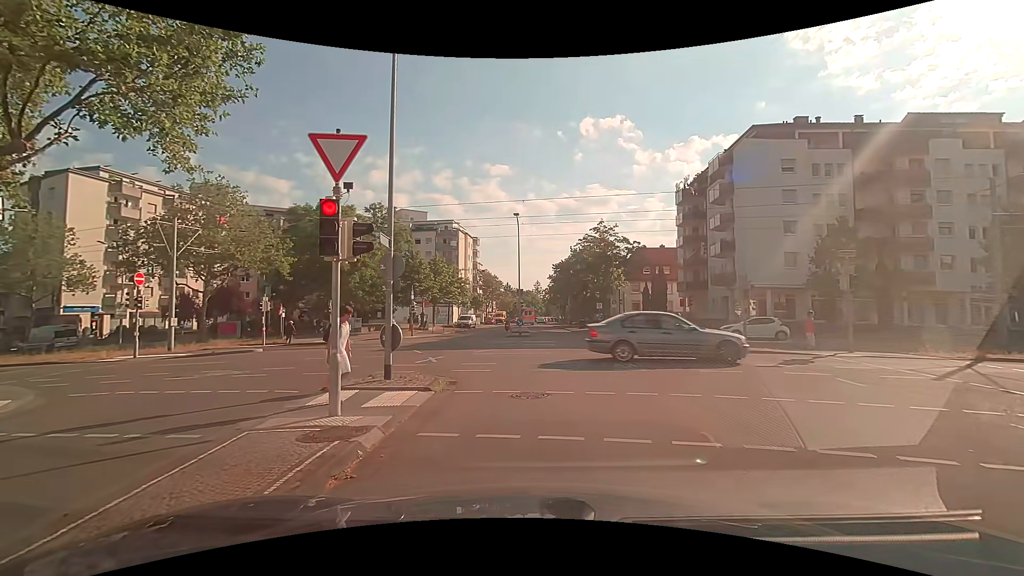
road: residential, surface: asphalt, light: Day
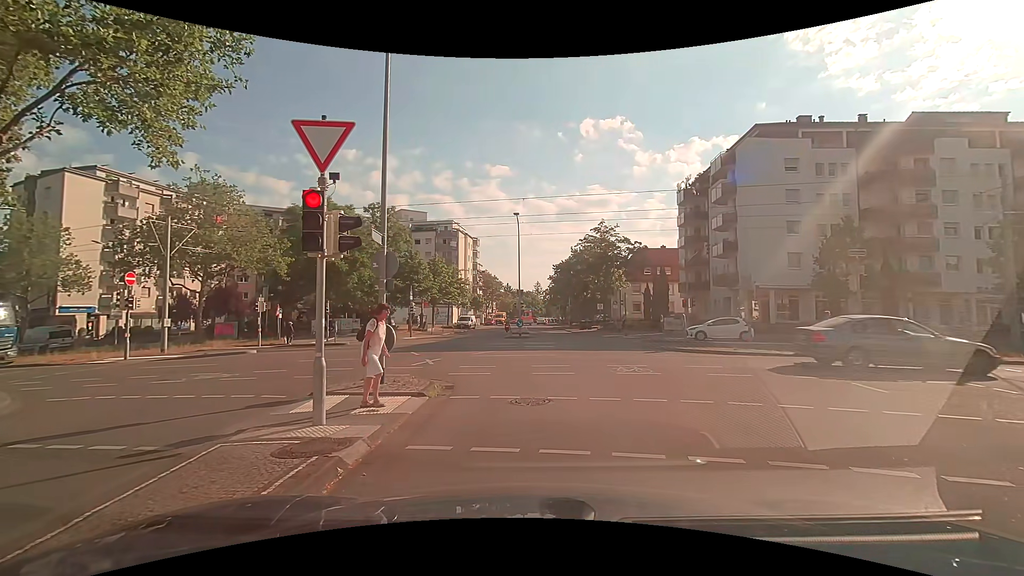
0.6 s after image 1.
(0.0, +0.5) m; 0°
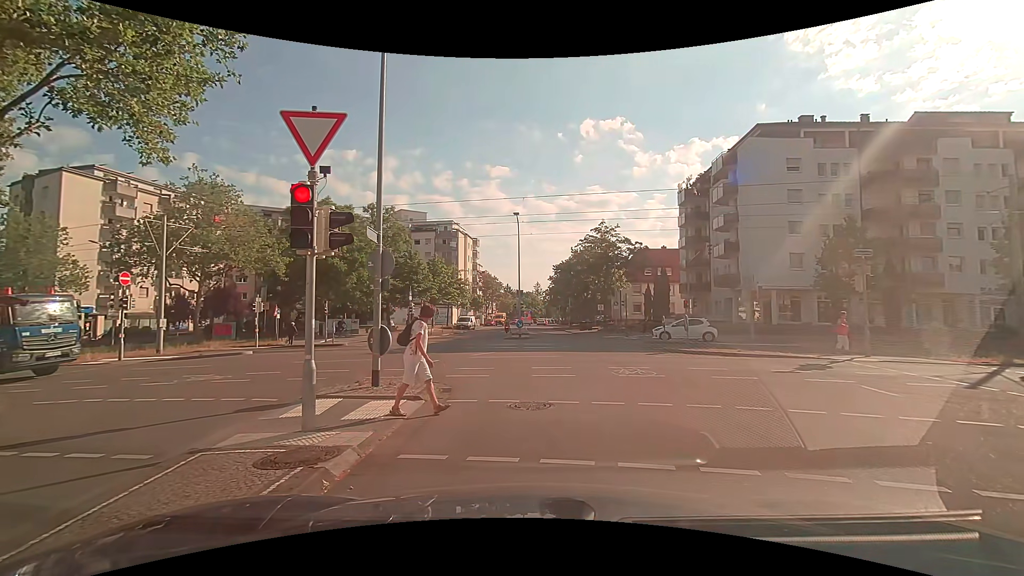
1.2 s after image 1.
(0.0, +0.3) m; 0°
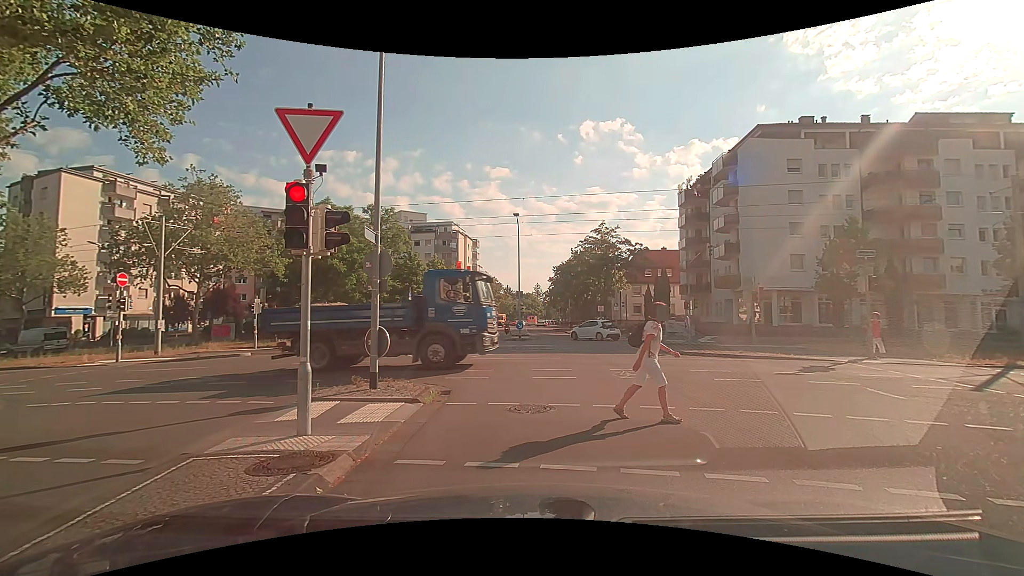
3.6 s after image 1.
(0.0, +0.2) m; 0°
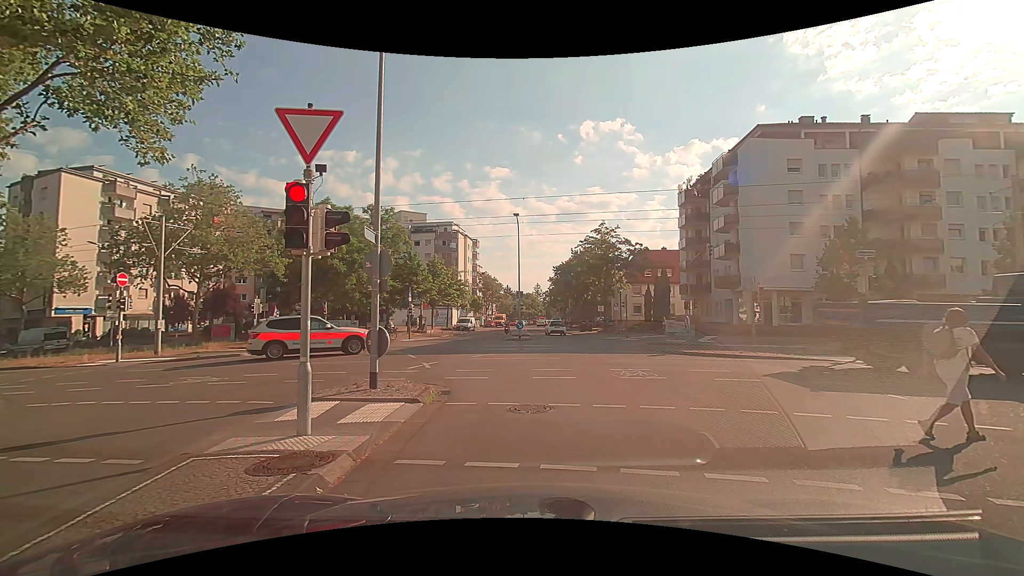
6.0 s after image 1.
(0.0, 0.0) m; 0°
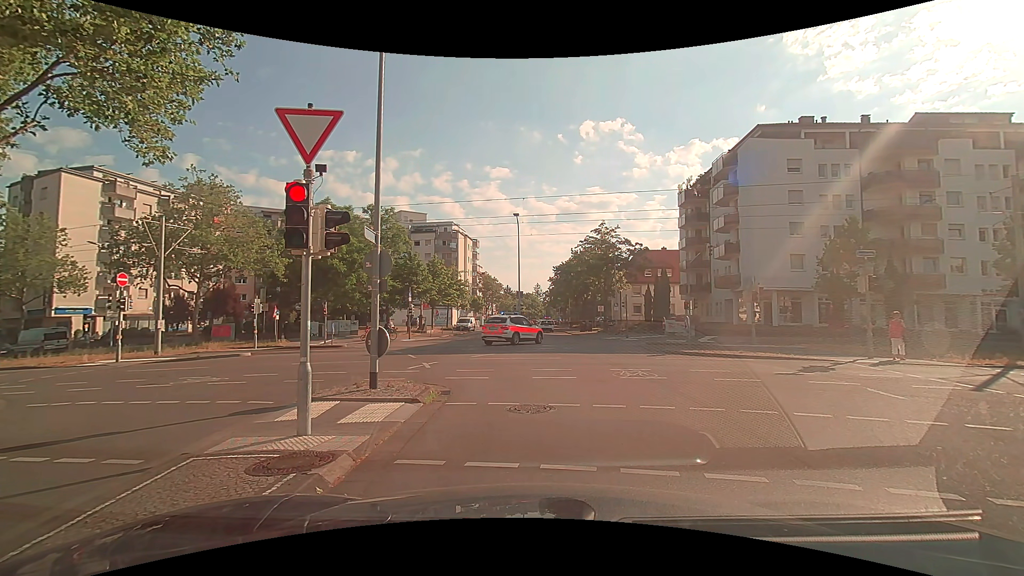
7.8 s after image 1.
(0.0, 0.0) m; 0°
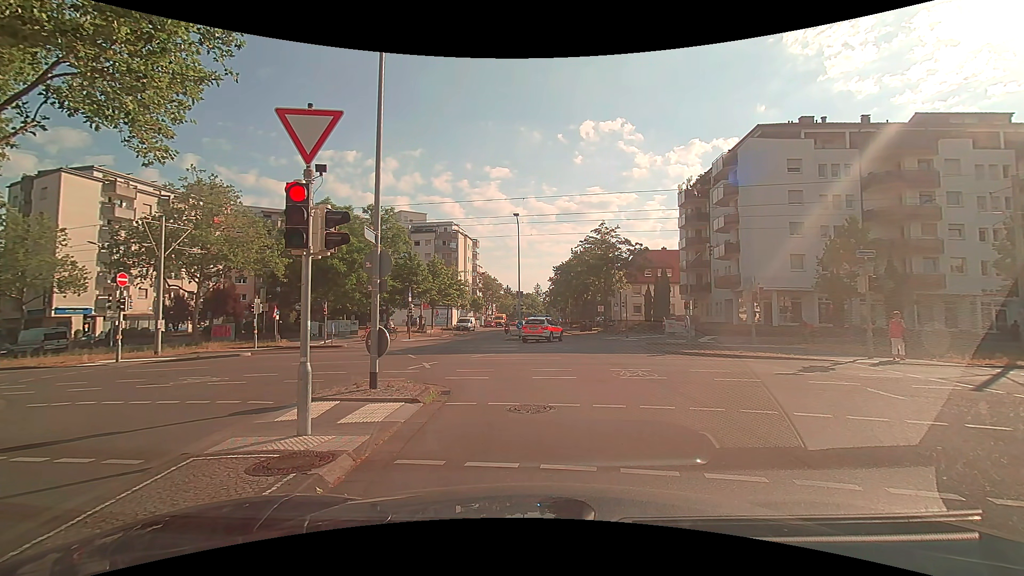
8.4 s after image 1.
(0.0, 0.0) m; 0°
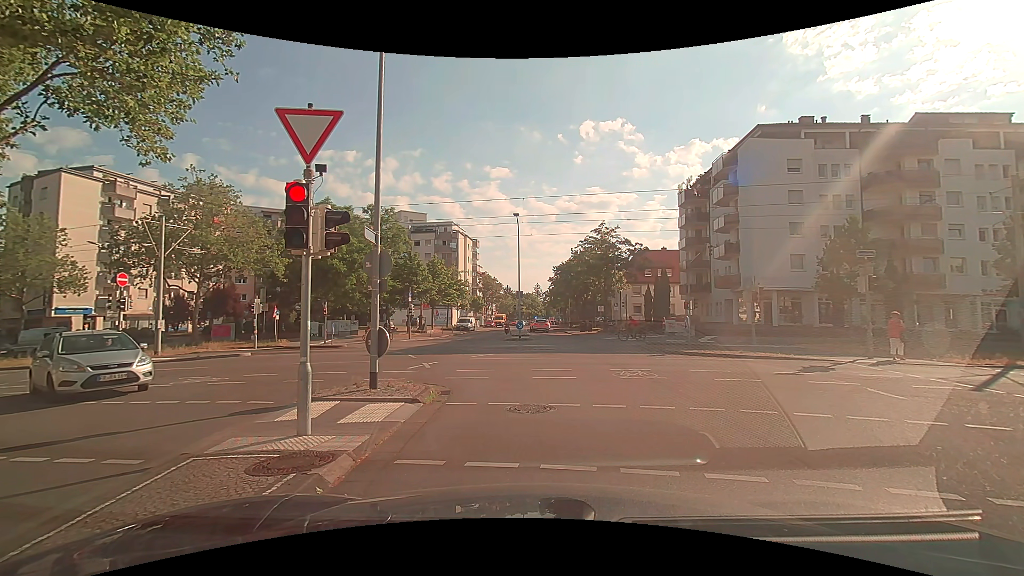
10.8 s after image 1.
(0.0, 0.0) m; 0°
